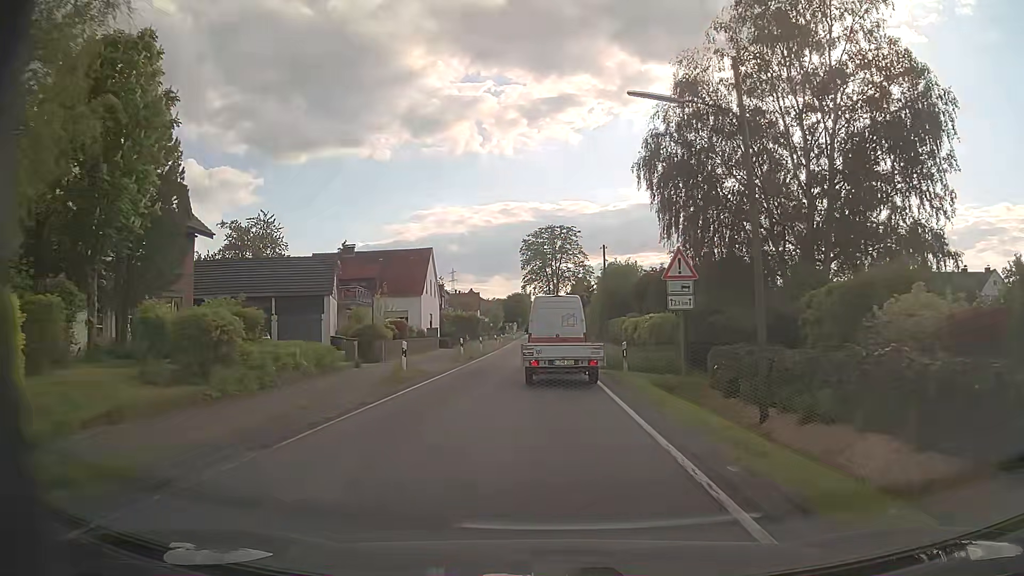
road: secondary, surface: asphalt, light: Day
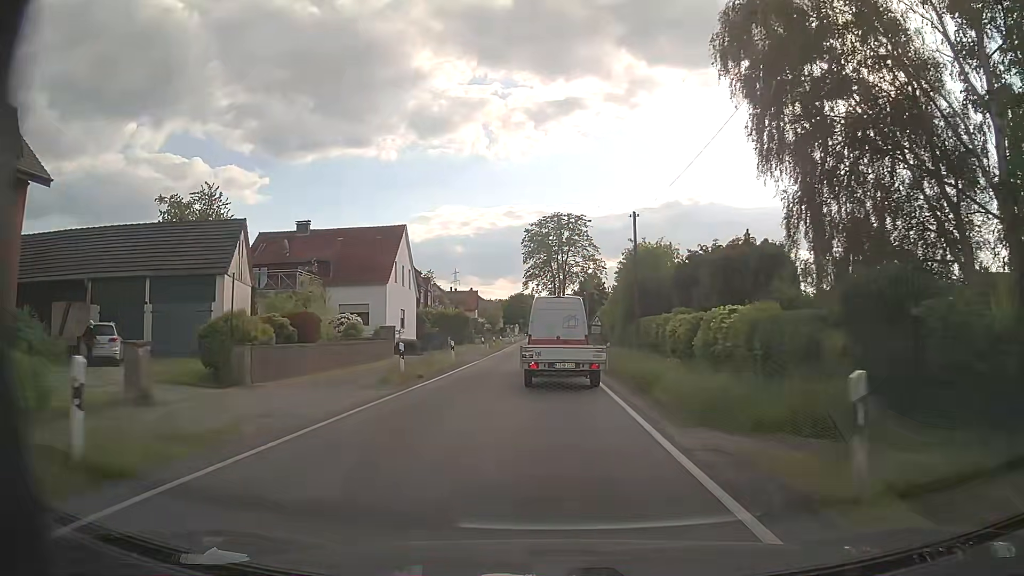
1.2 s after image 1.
(0.0, +15.6) m; 0°
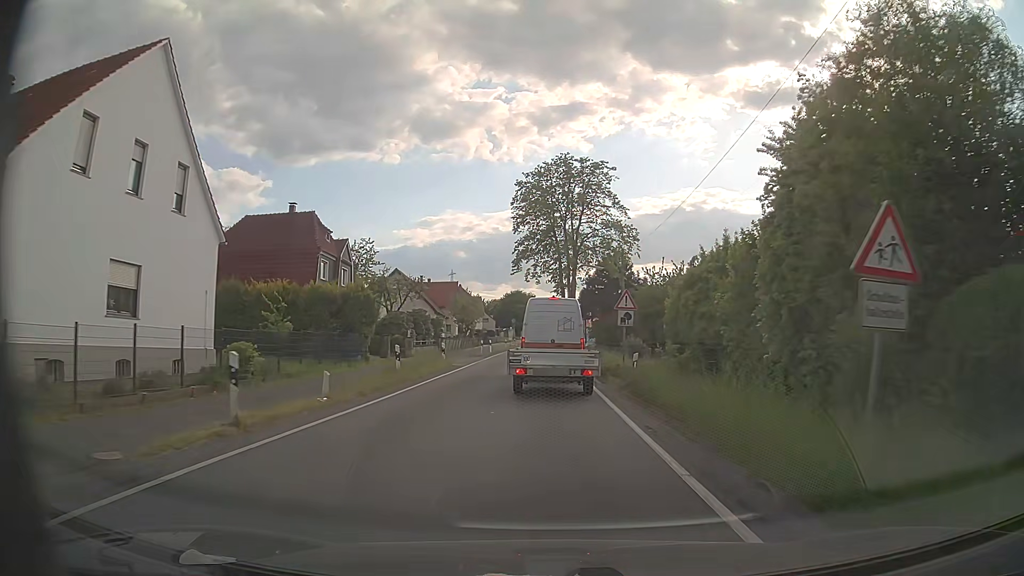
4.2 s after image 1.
(0.0, +37.4) m; 0°
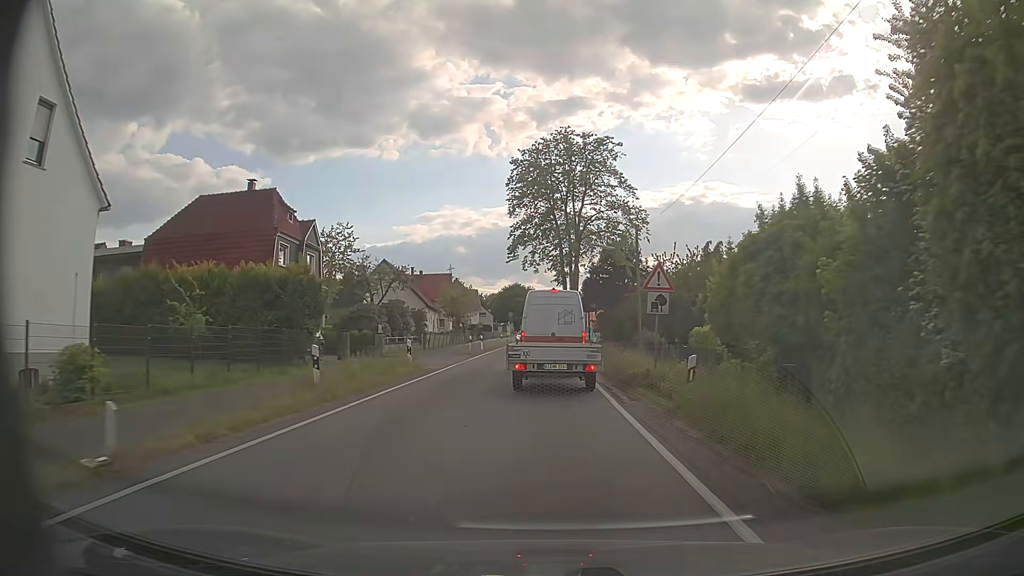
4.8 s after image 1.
(0.0, +7.4) m; 0°
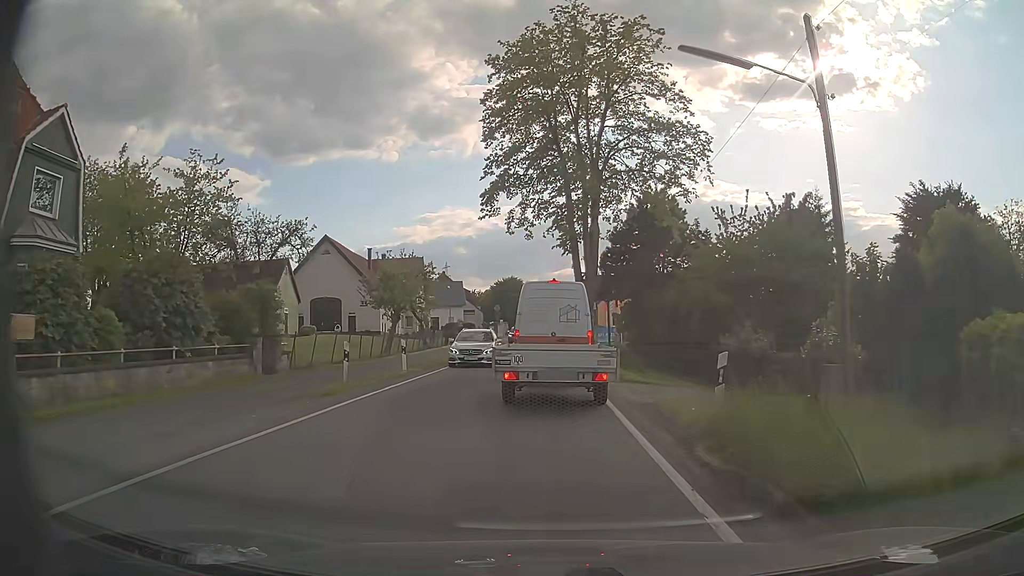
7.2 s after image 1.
(+0.1, +25.4) m; 0°
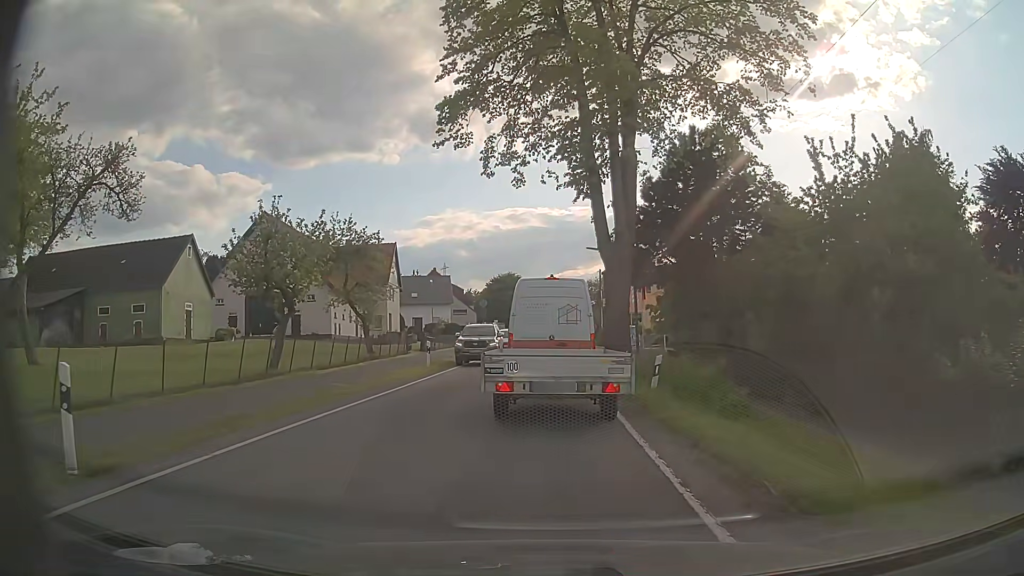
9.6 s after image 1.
(0.0, +16.1) m; 0°
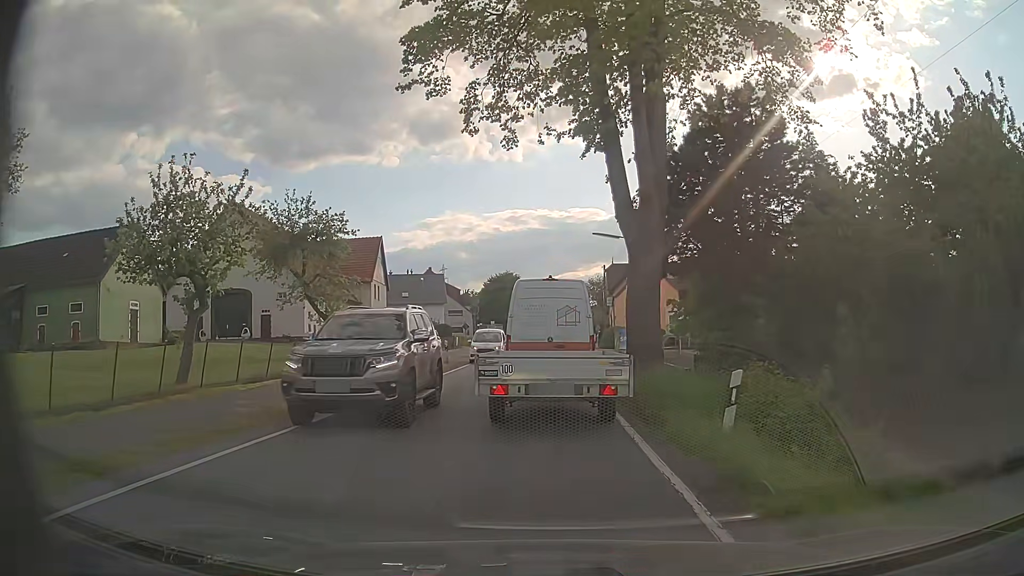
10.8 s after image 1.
(0.0, +6.0) m; 0°
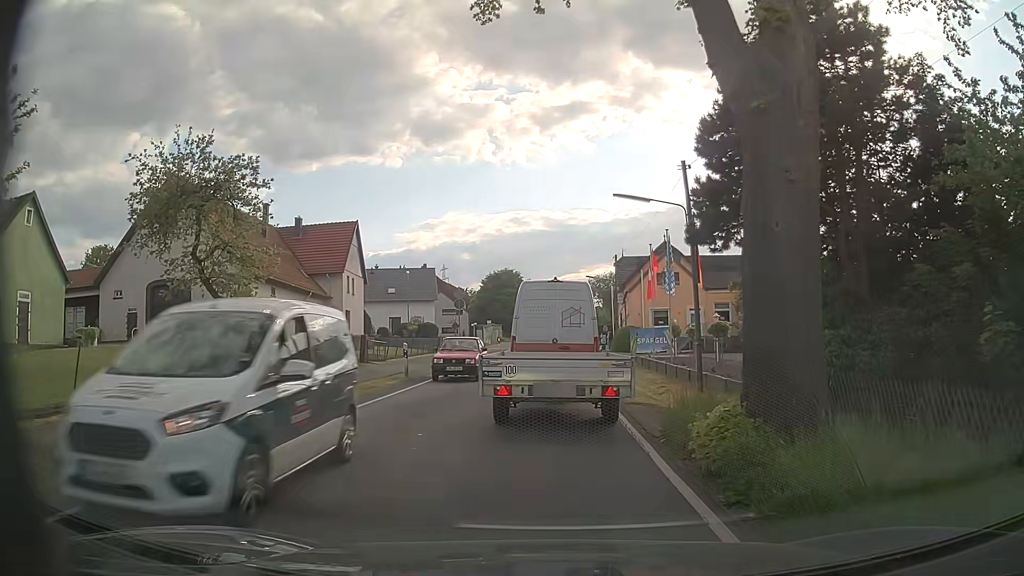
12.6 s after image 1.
(0.0, +9.4) m; 0°
(0, +10) (0, +20) (0, +30) (0, +40) (0, +50) (0, +60) (0, +70) (0, +80) (+1, +90) (+1, +100) m
